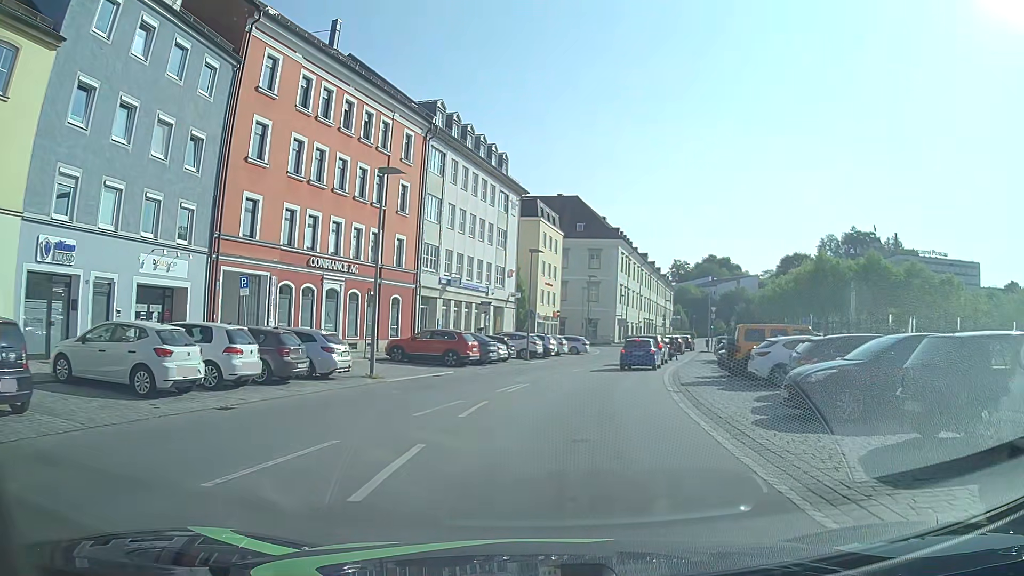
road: tertiary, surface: asphalt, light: Day
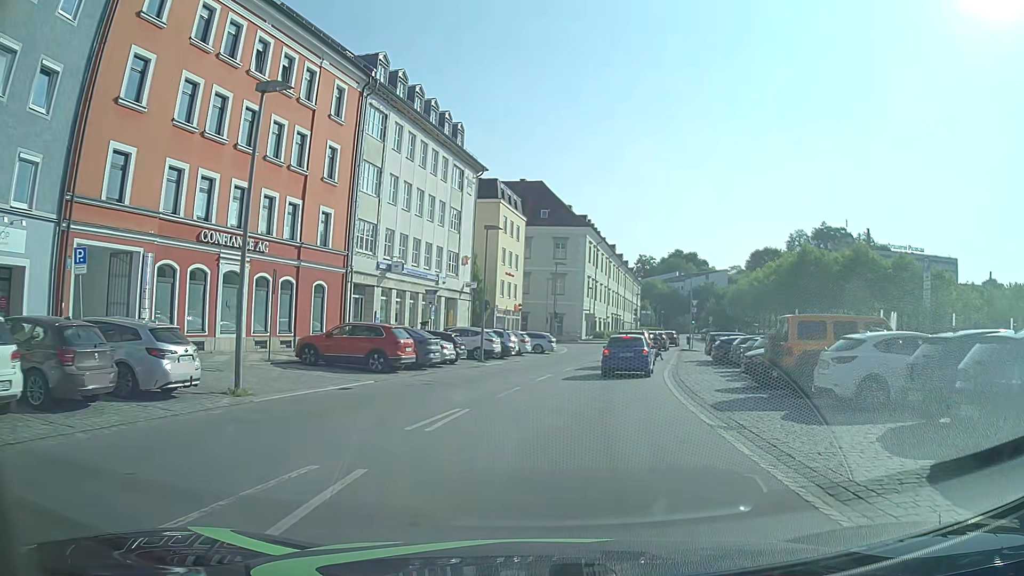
(+0.1, +7.5) m; +4°
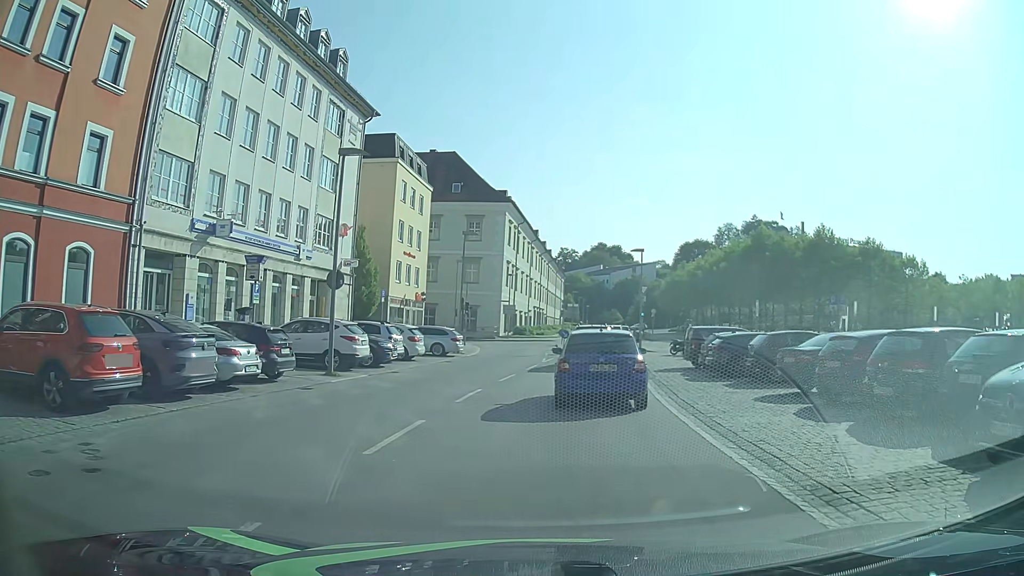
(+0.6, +13.1) m; +6°
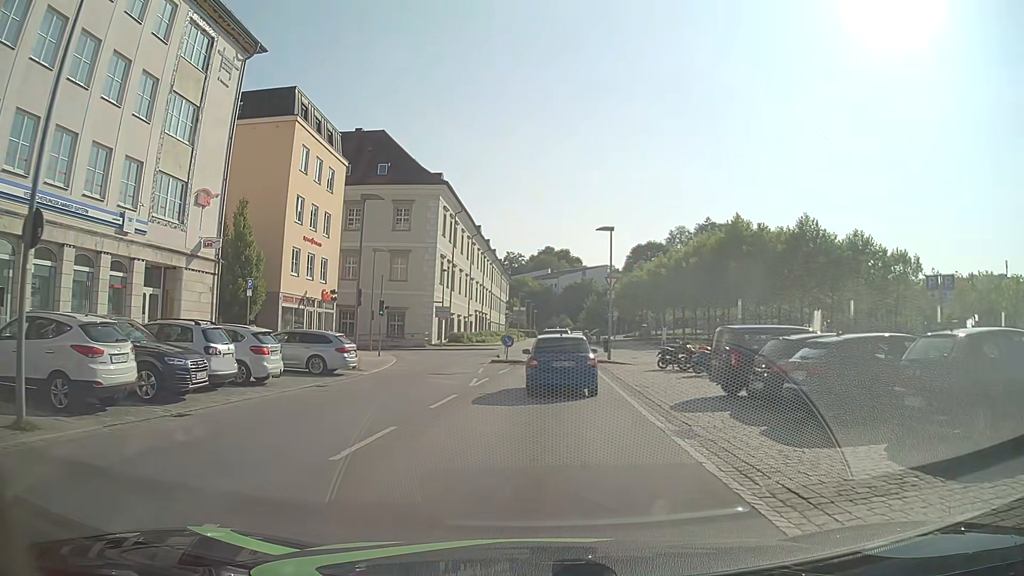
(+0.9, +11.9) m; +5°
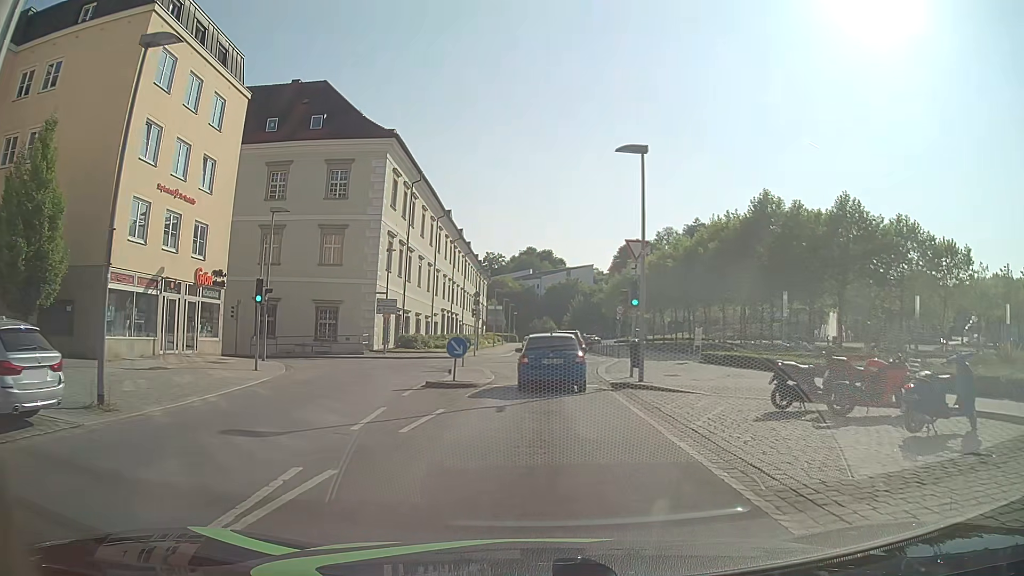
(+0.2, +15.5) m; +2°
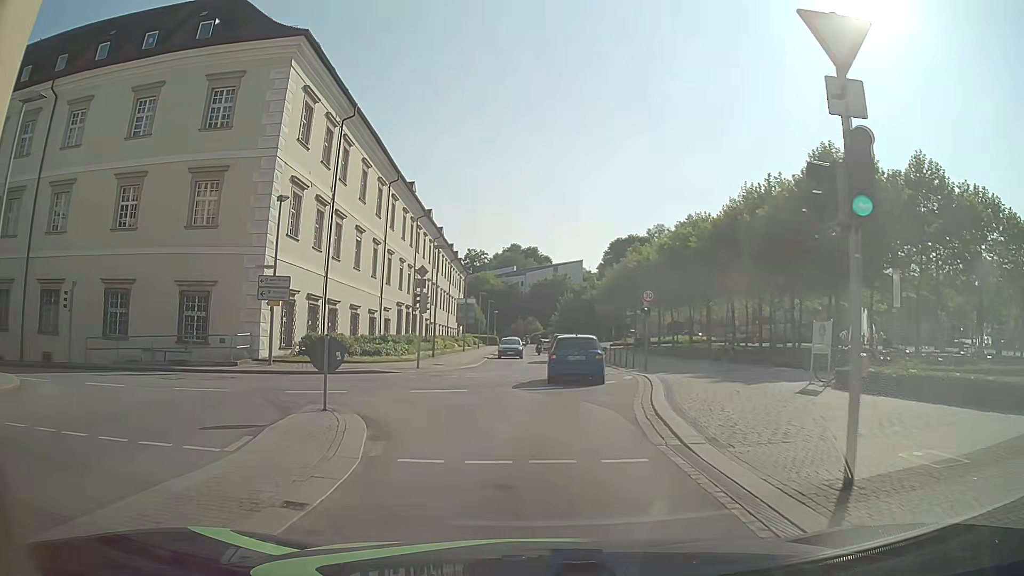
(+0.2, +16.8) m; +2°
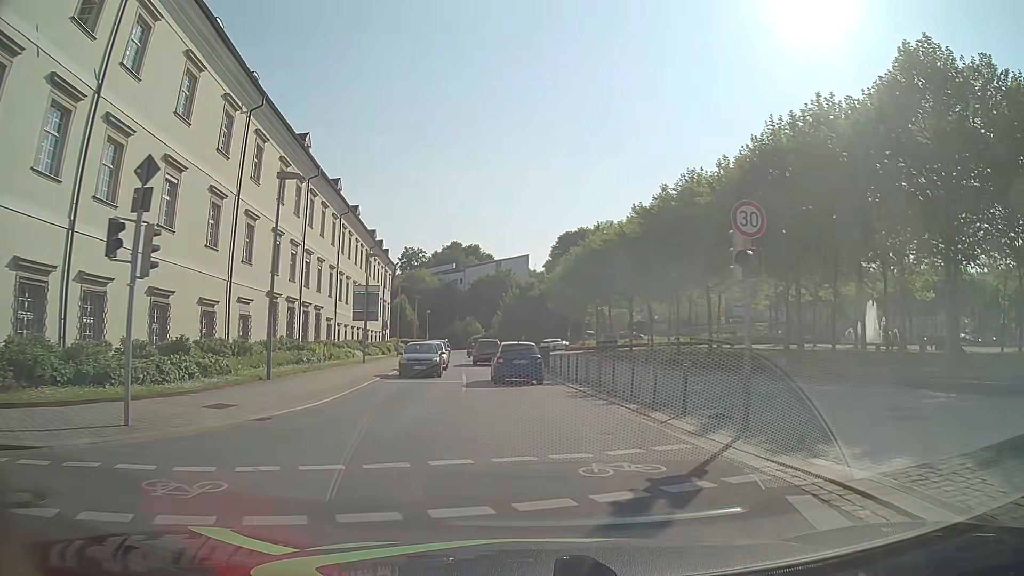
(+0.4, +18.9) m; +5°
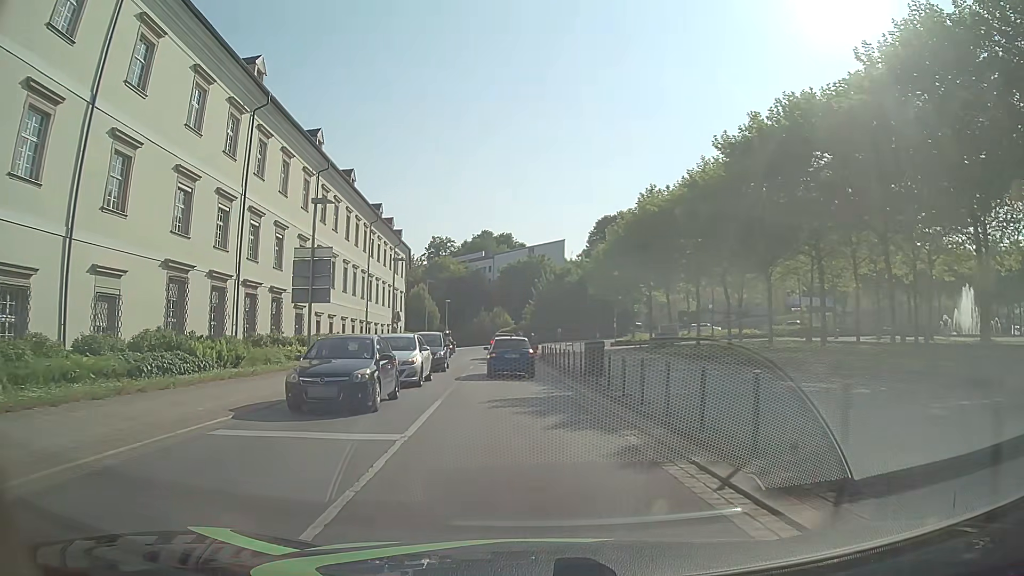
(-0.3, +15.1) m; -3°
(0, +10) (-1, +20) (-2, +30) (-2, +40) (-3, +50) (-2, +60) (+2, +69) (+8, +77) (+16, +83) (+25, +87) m
